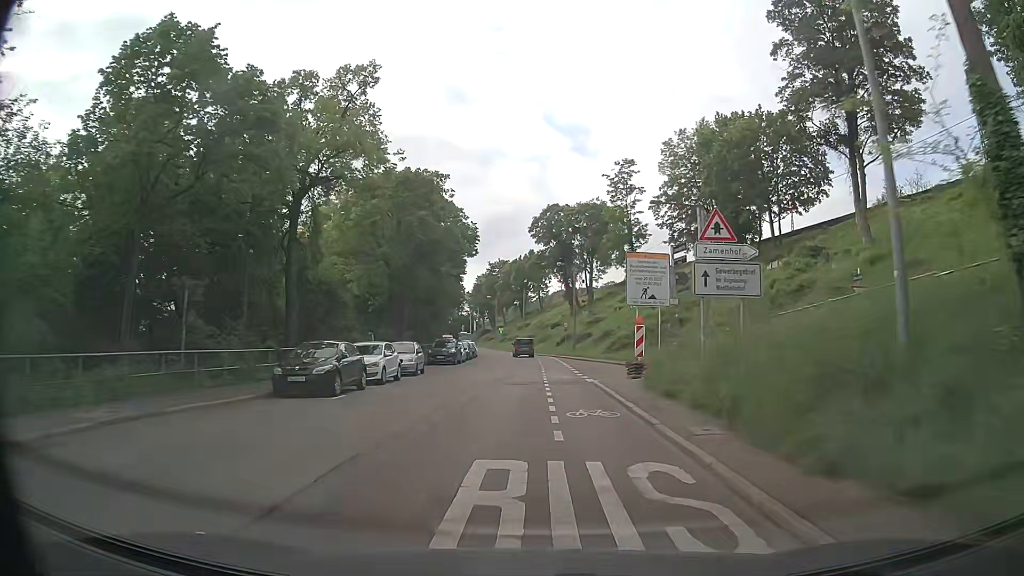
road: secondary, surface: asphalt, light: Day
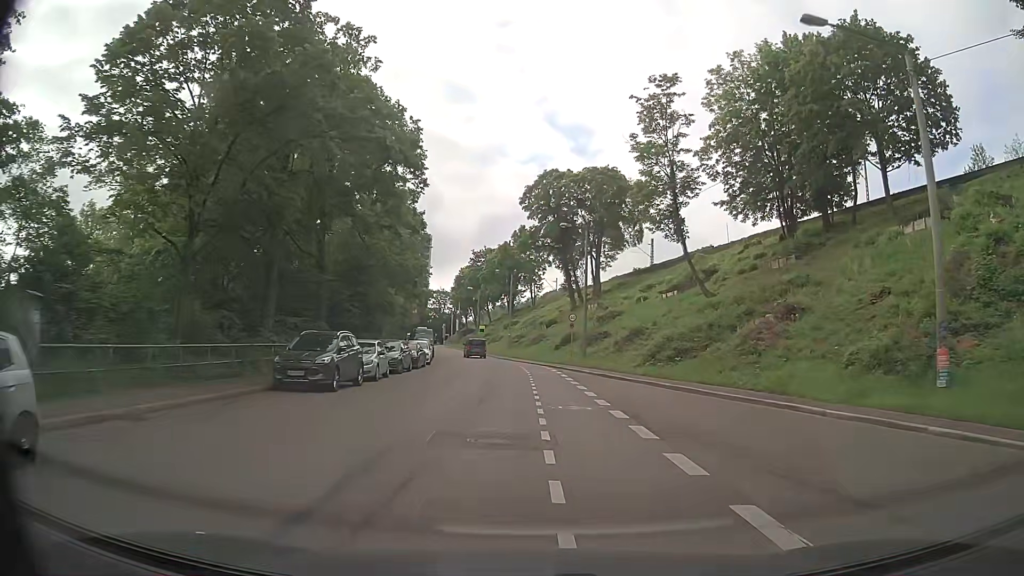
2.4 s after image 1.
(+0.5, +25.5) m; +2°
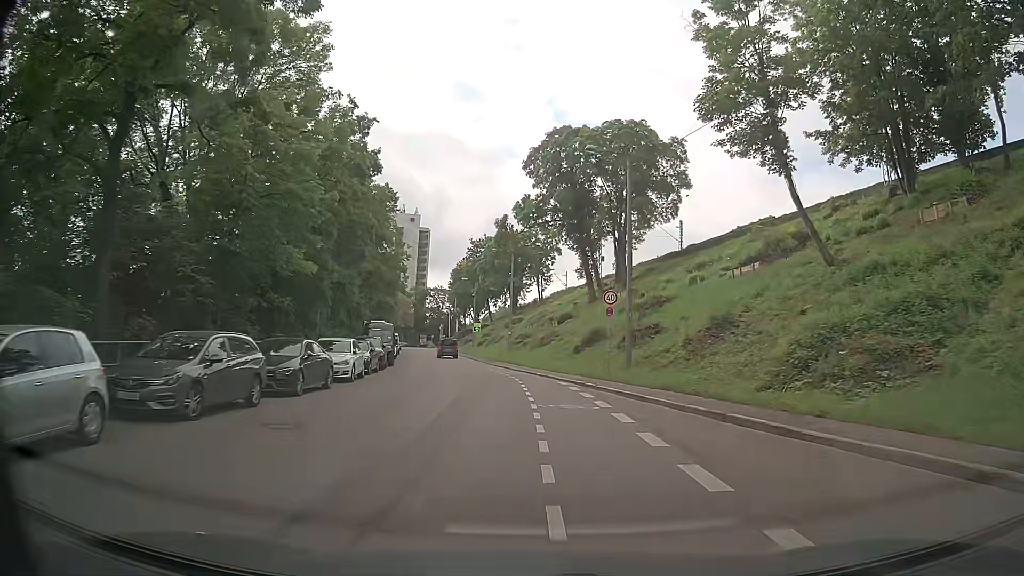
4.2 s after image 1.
(-0.3, +19.3) m; -2°
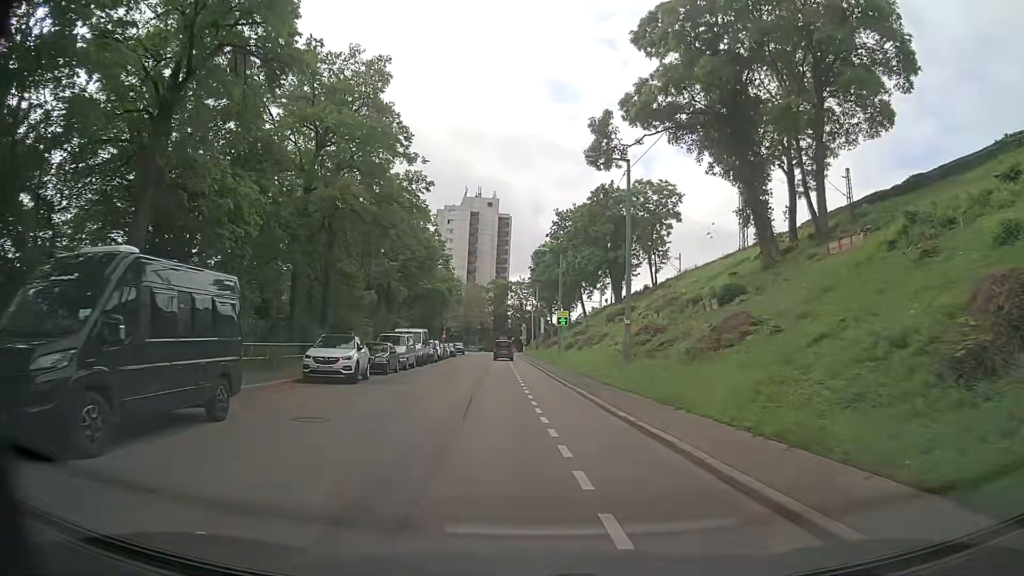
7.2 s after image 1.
(-1.7, +32.1) m; -7°
(0, +10) (-1, +20) (-1, +30) (-2, +40) (-3, +50) (-3, +60) (-4, +70) (-4, +80) (-5, +90) (-6, +100) m
